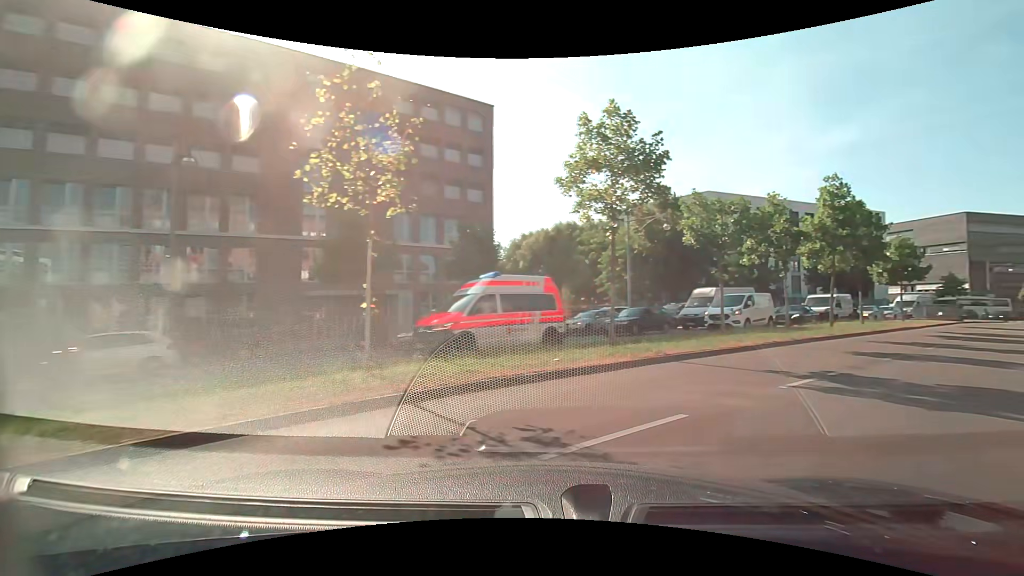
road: secondary_link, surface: asphalt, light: Day
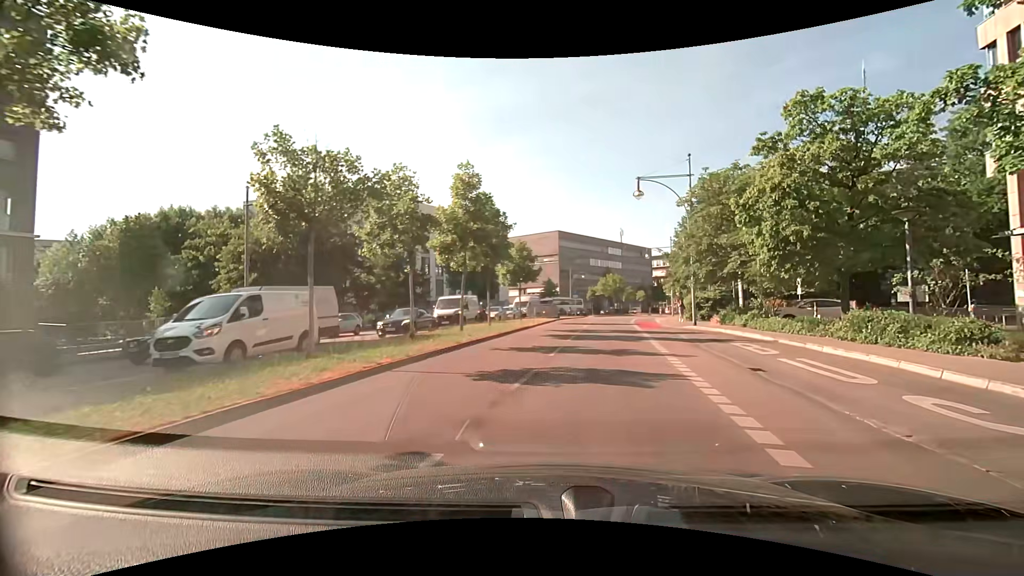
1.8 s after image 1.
(+2.7, +6.9) m; +35°
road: primary
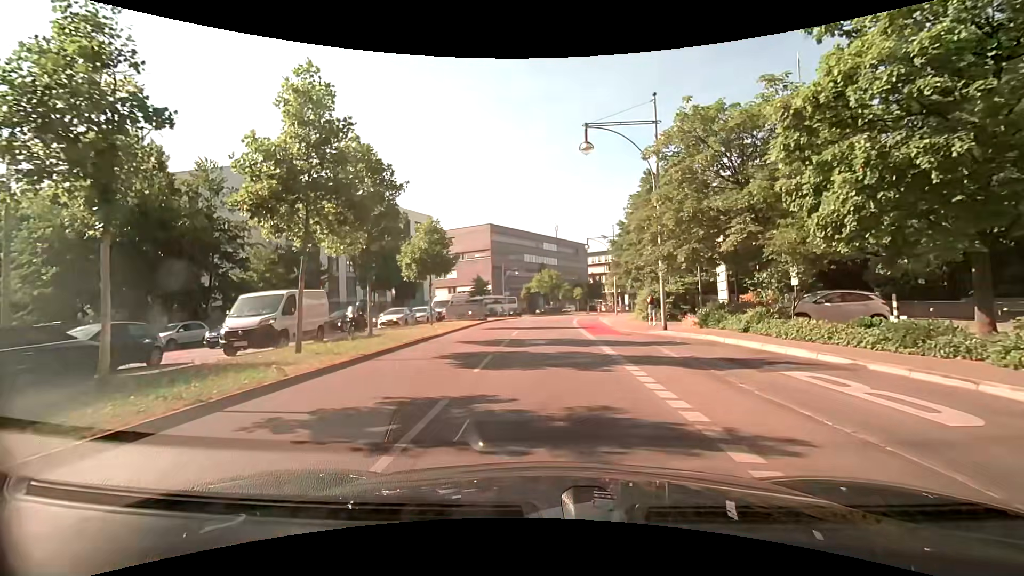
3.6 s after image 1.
(+0.8, +9.5) m; +7°
(0, +10) (0, +20) (0, +30) (+1, +40) (+2, +50) (+4, +60) (+6, +69) (+9, +79) (+12, +89) (+15, +98) m
